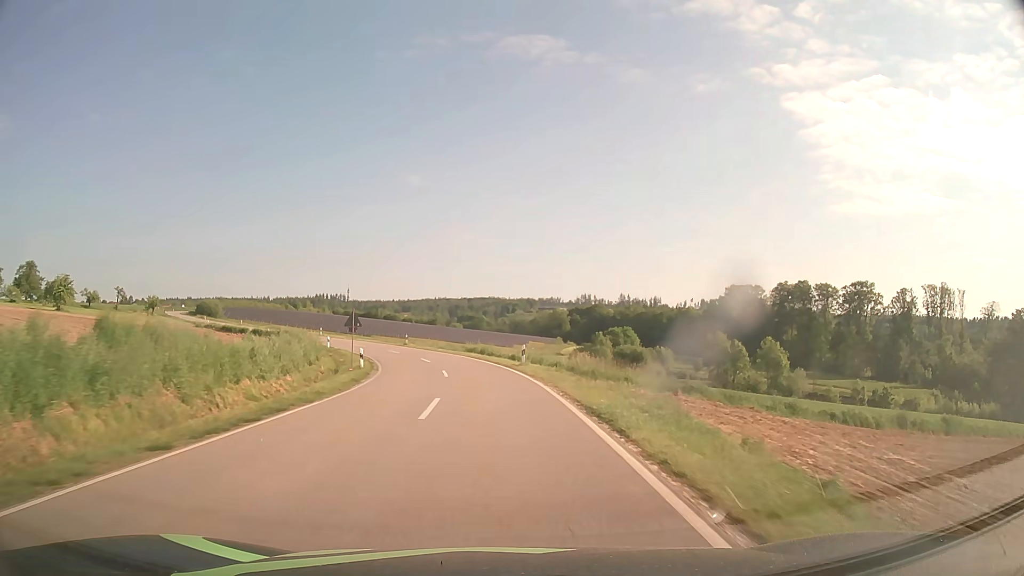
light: Day
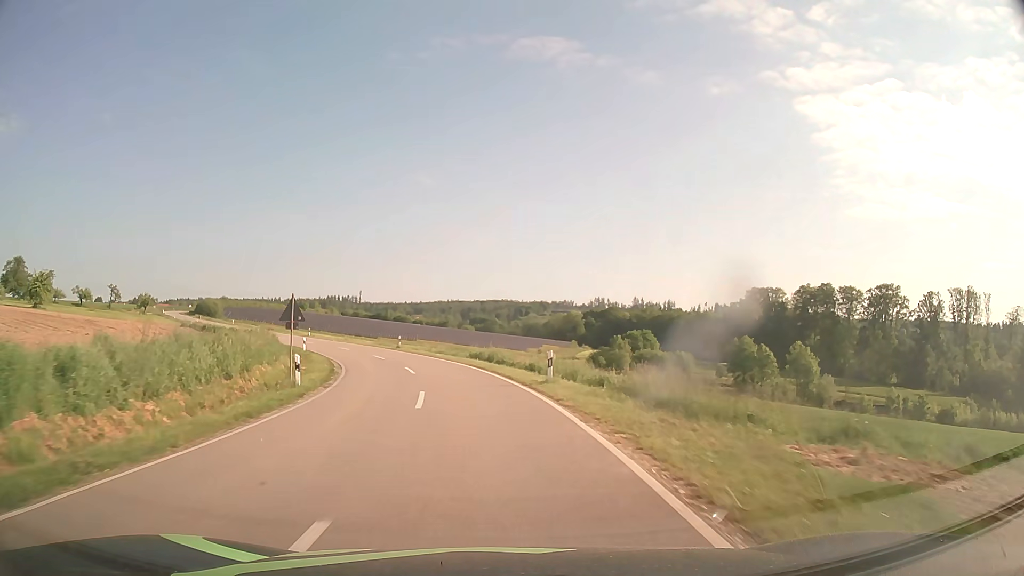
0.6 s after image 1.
(-0.1, +10.6) m; -1°
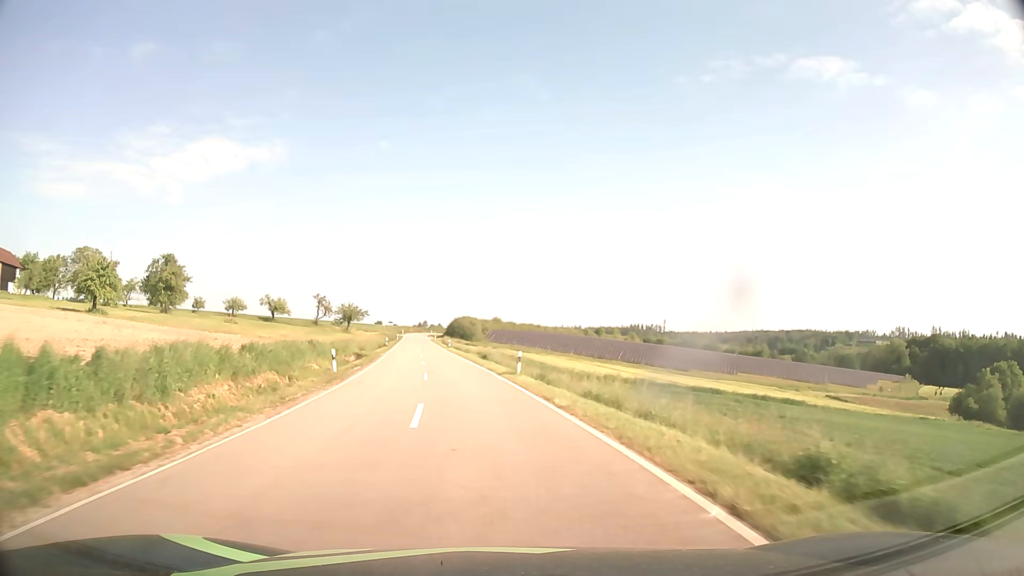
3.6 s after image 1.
(-10.4, +50.2) m; -25°
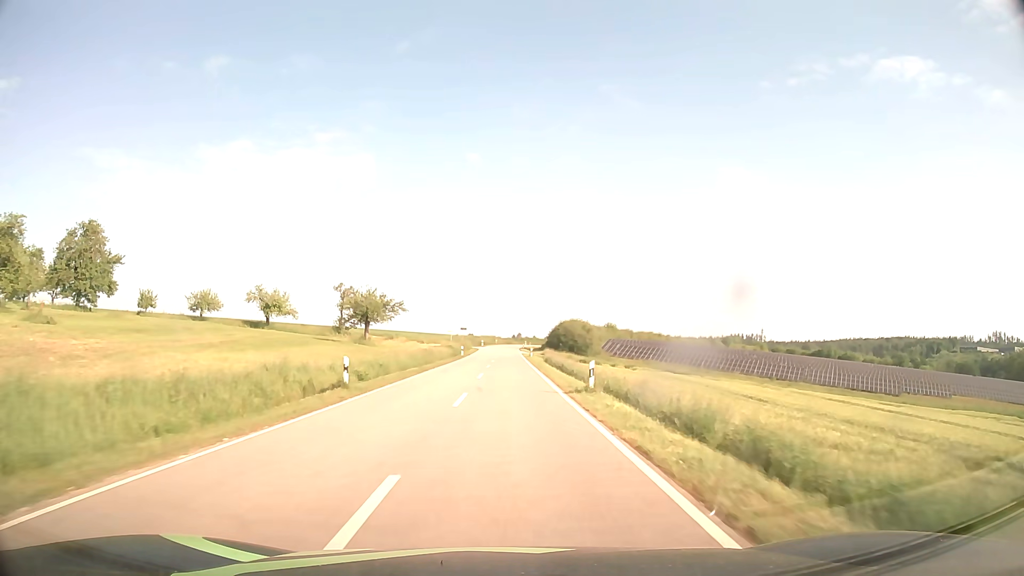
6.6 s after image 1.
(-6.3, +56.5) m; -9°
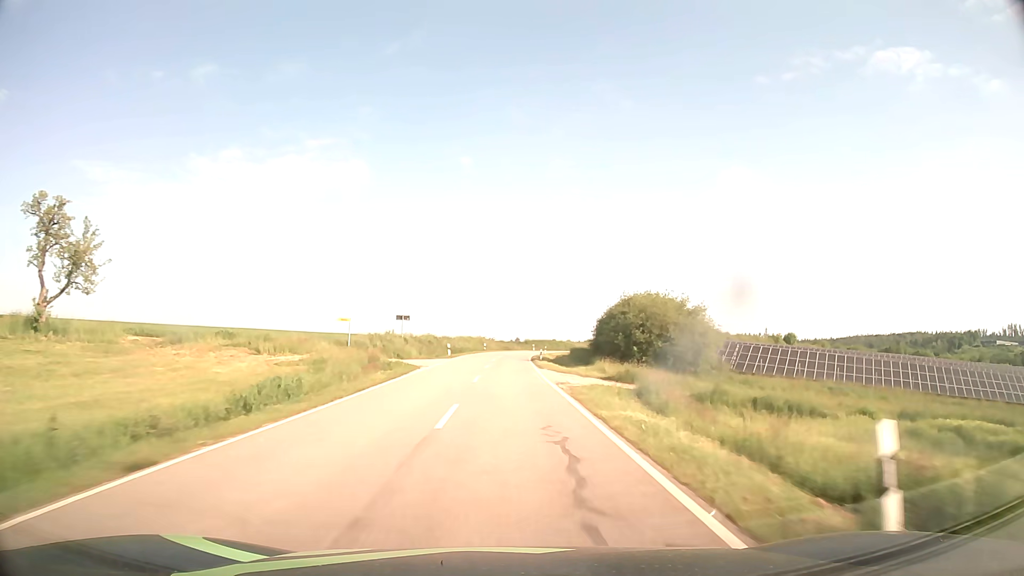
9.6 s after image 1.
(+0.2, +64.6) m; 0°
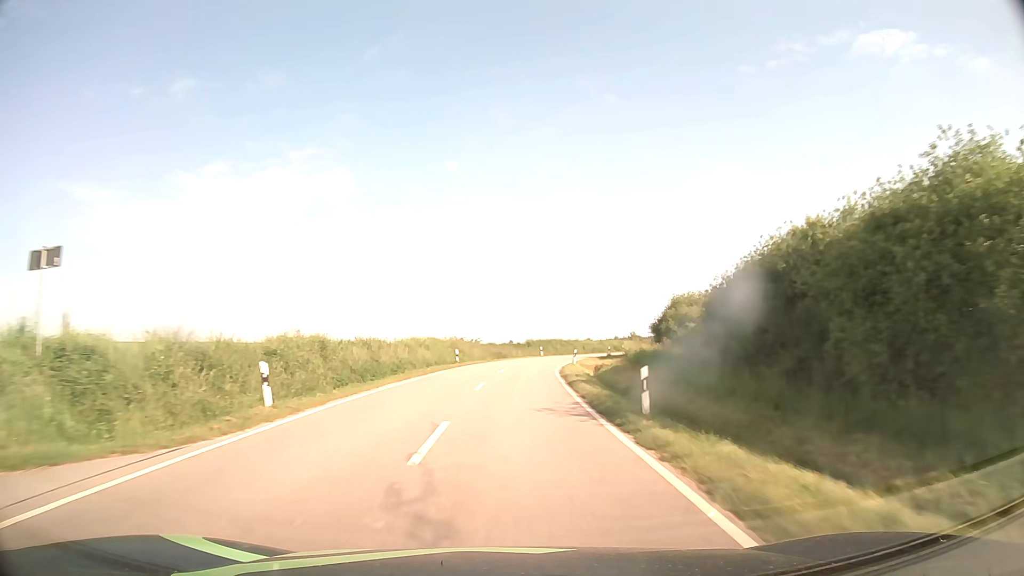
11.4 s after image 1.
(+0.1, +39.4) m; 0°
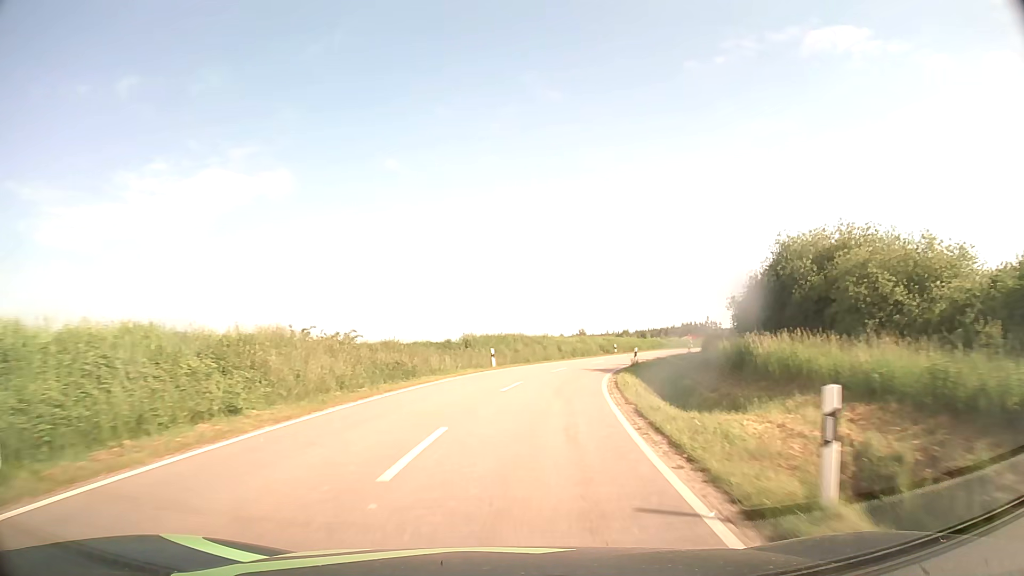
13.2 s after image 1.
(+1.2, +36.5) m; +5°
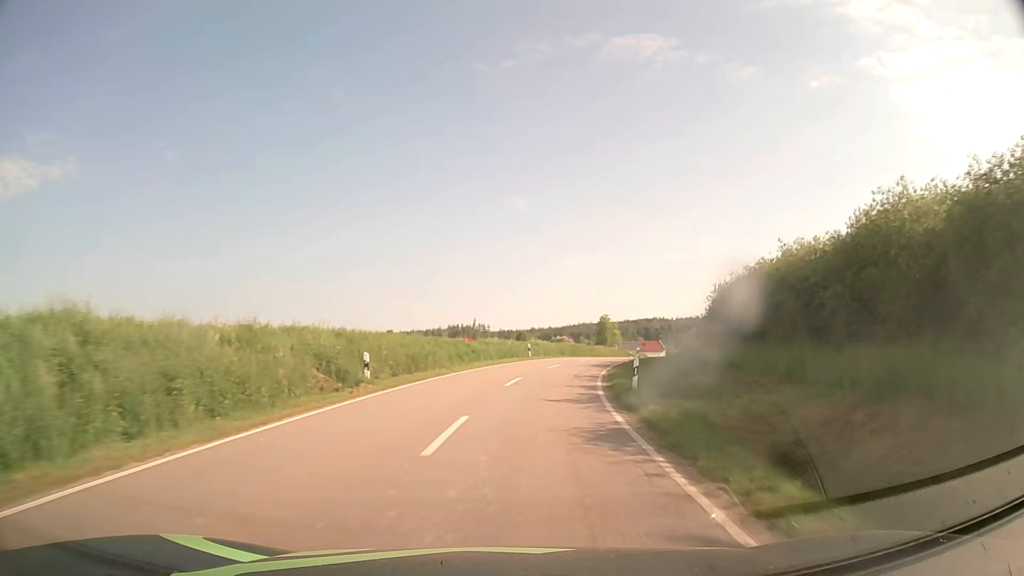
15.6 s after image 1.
(+7.2, +45.3) m; +20°
(0, +10) (+1, +20) (+3, +30) (+5, +40) (+8, +49) (+11, +59) (+14, +68) (+18, +78) (+21, +87) (+25, +96) m
